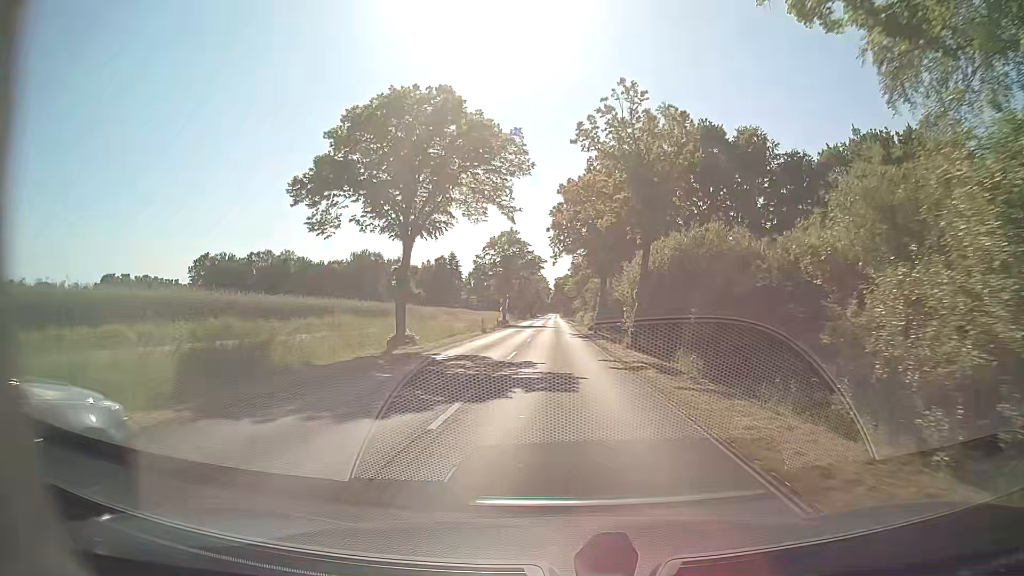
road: secondary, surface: asphalt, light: Day
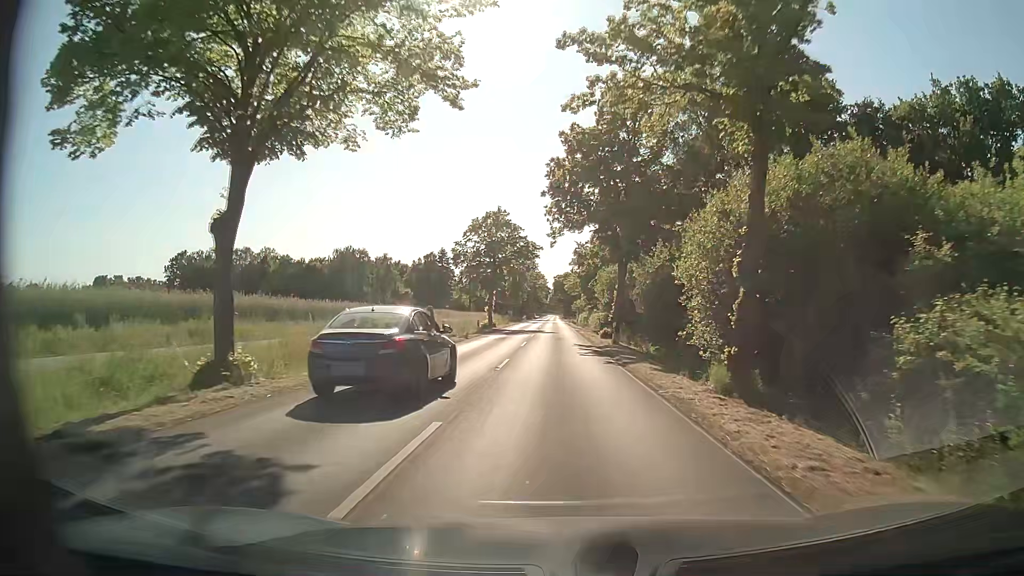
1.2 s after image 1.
(0.0, +15.9) m; 0°
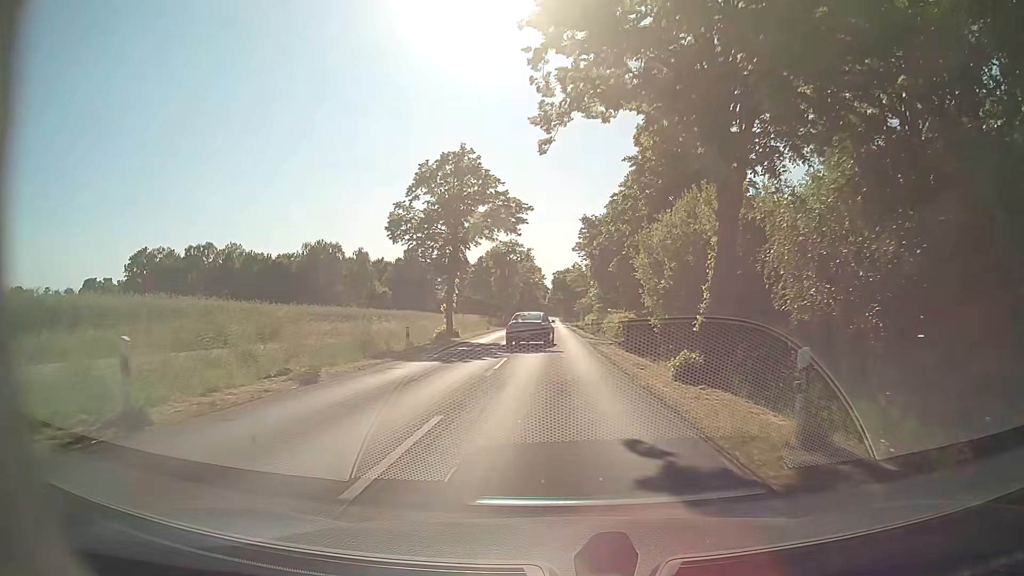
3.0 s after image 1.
(0.0, +23.8) m; 0°
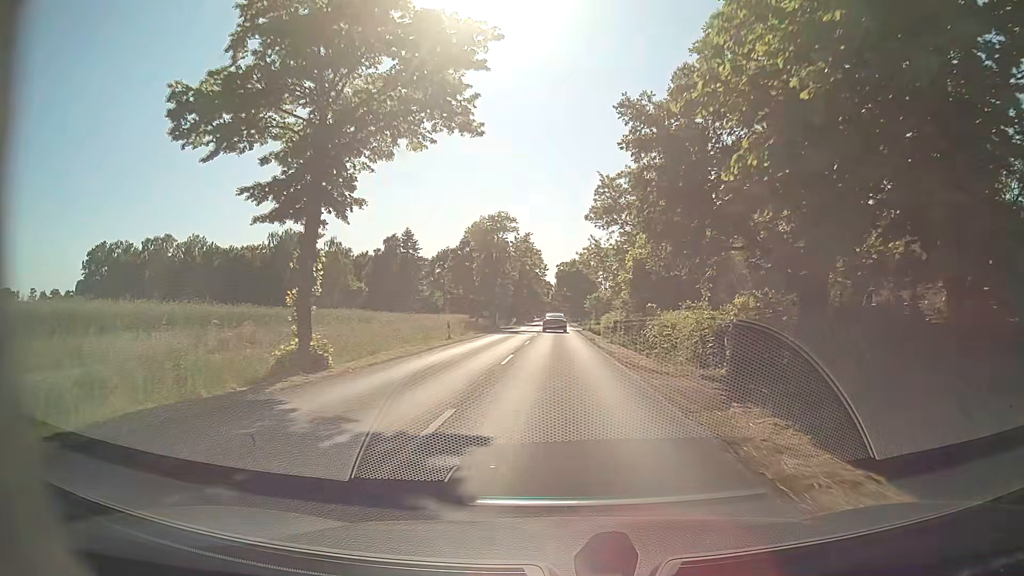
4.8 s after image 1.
(-0.2, +23.7) m; -1°
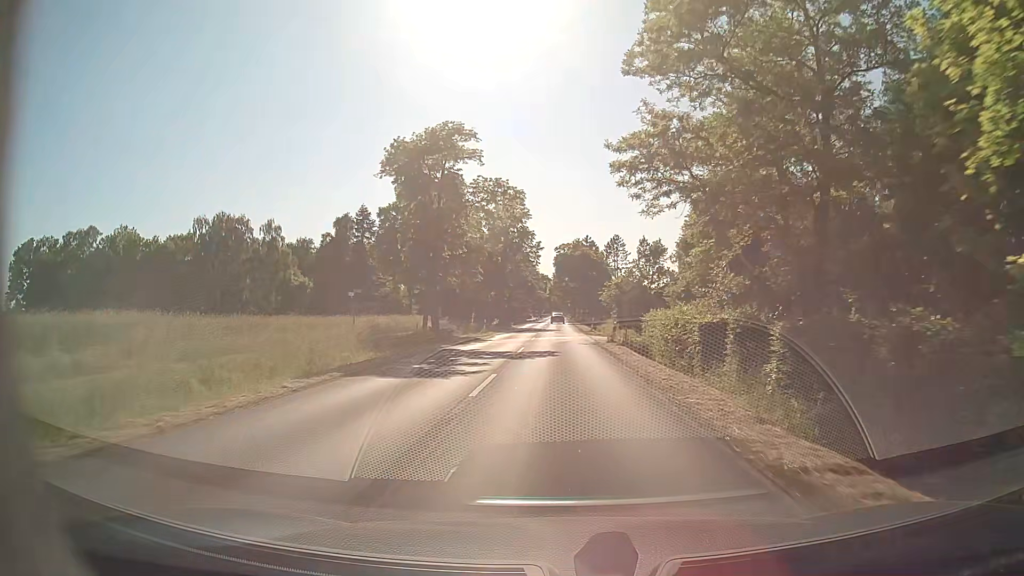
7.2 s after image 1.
(+0.1, +31.6) m; 0°
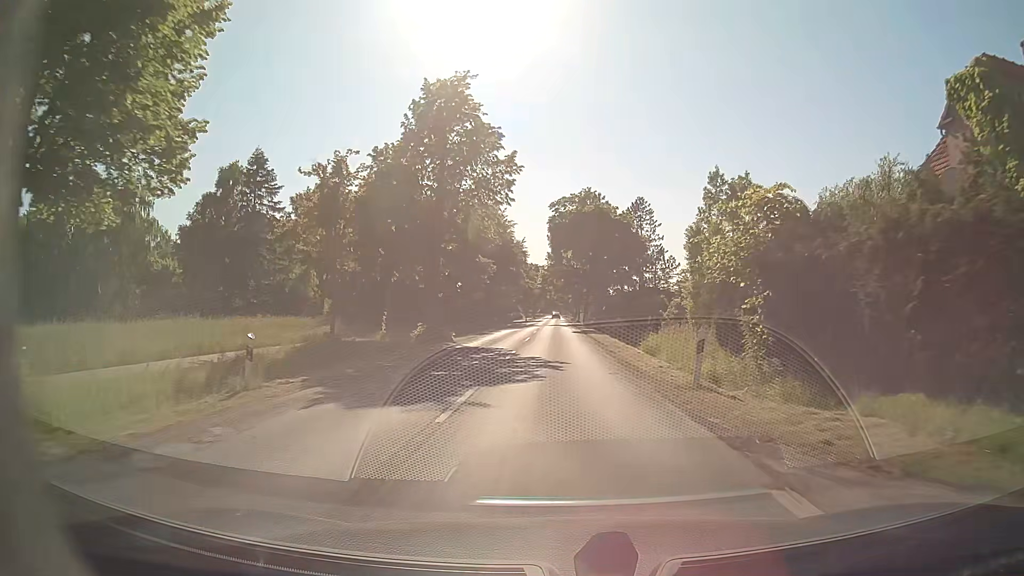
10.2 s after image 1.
(+0.1, +39.7) m; 0°
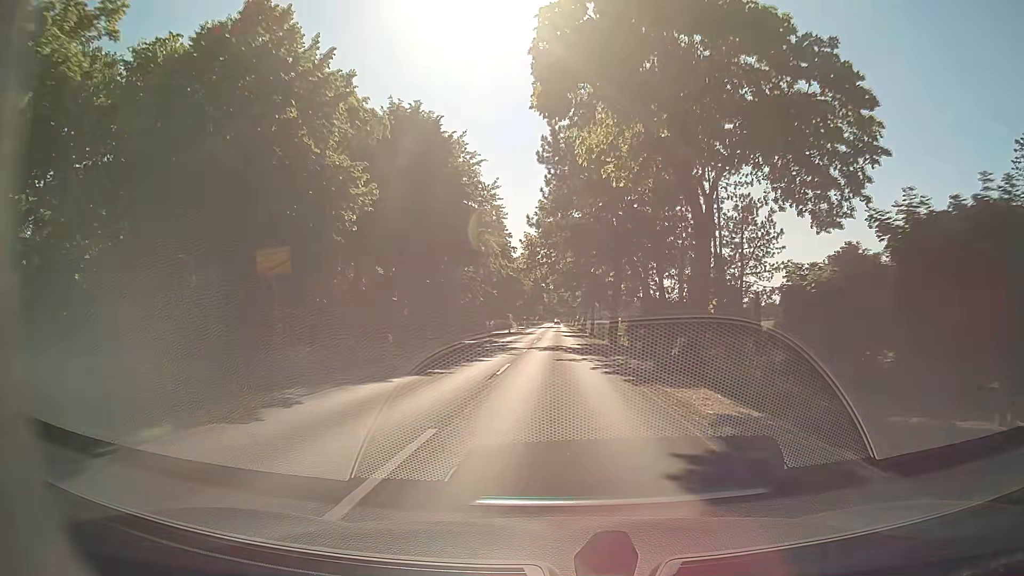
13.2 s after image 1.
(+0.1, +40.6) m; 0°
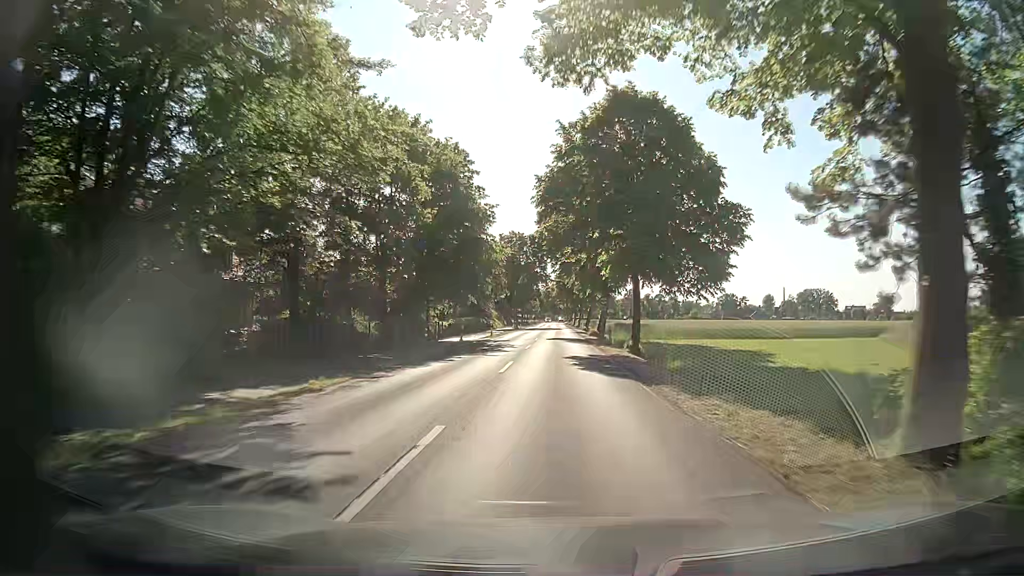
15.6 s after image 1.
(+0.1, +37.0) m; 0°
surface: concrete
